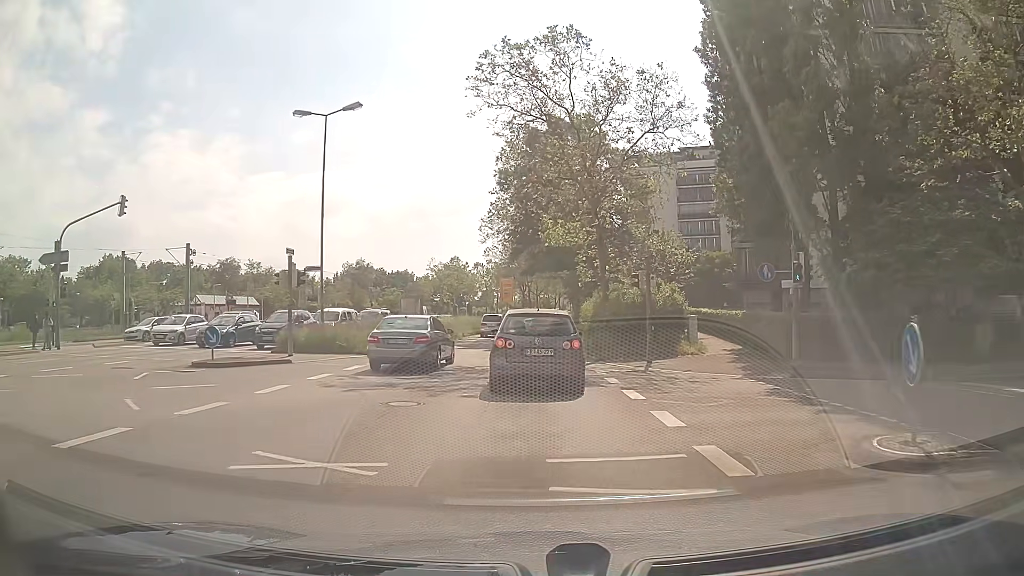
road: secondary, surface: asphalt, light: Day
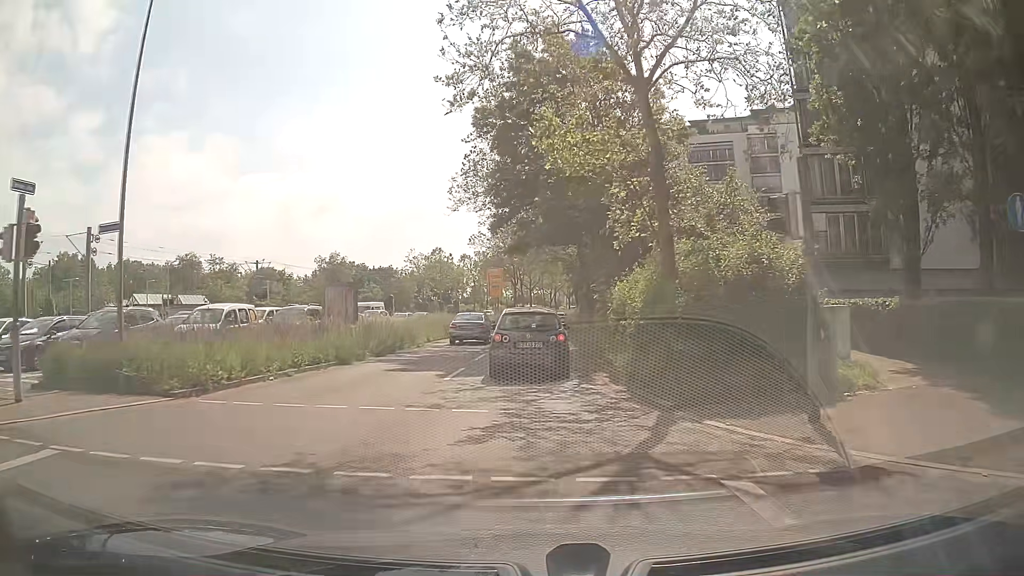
(0.0, +13.6) m; -1°
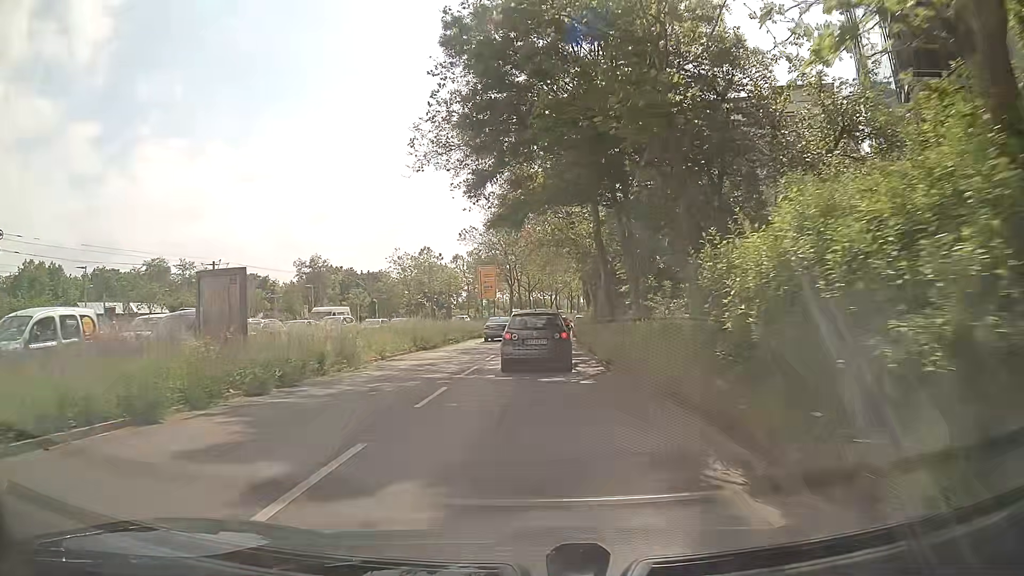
(+0.1, +10.4) m; 0°
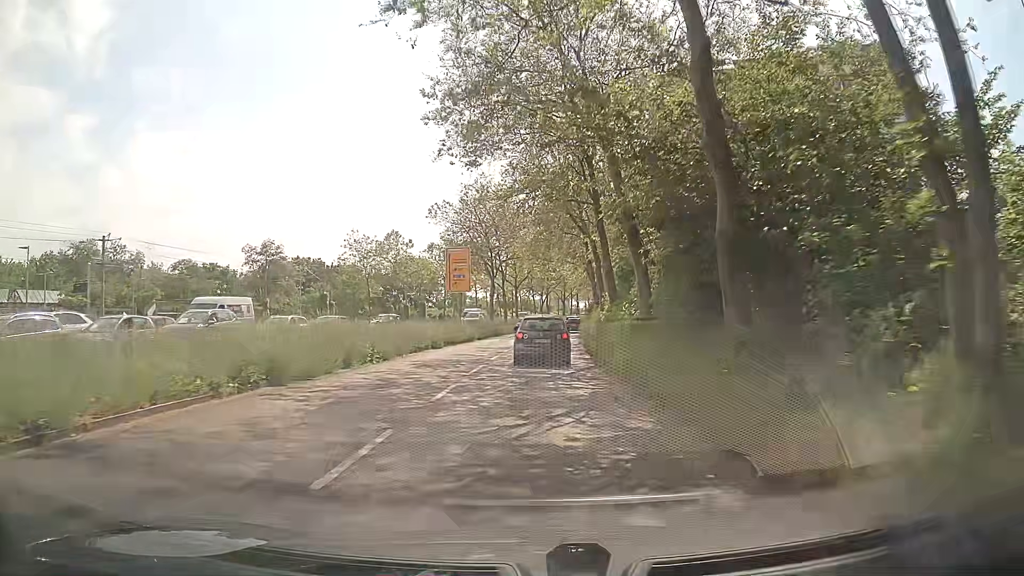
(+0.1, +17.1) m; +1°
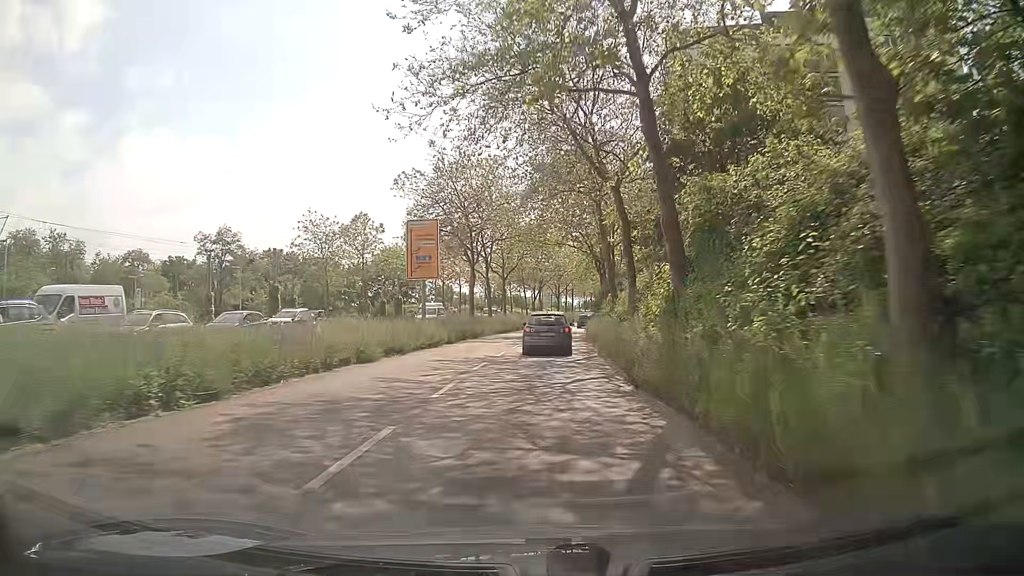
(+0.1, +12.2) m; +1°
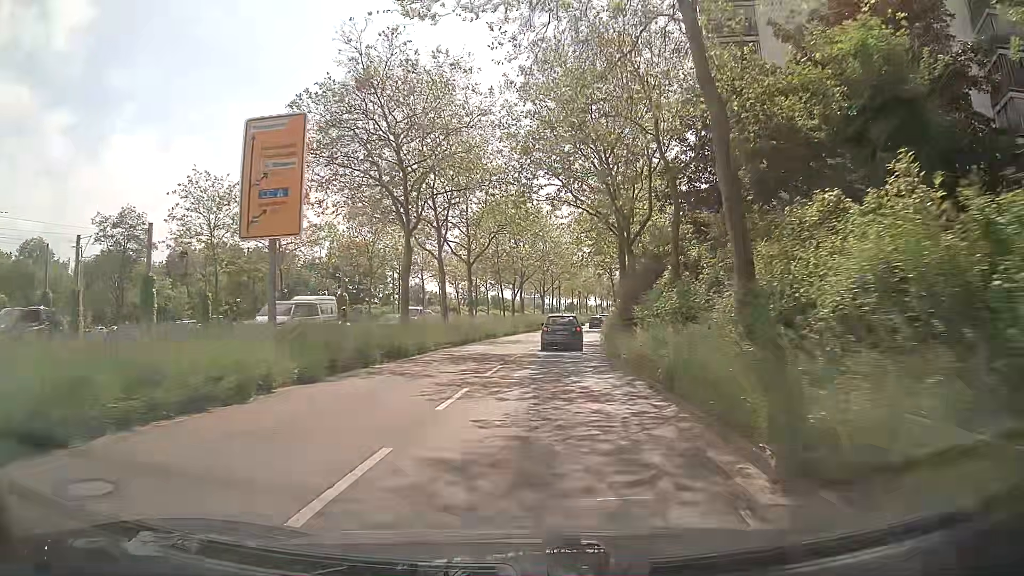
(0.0, +19.3) m; 0°
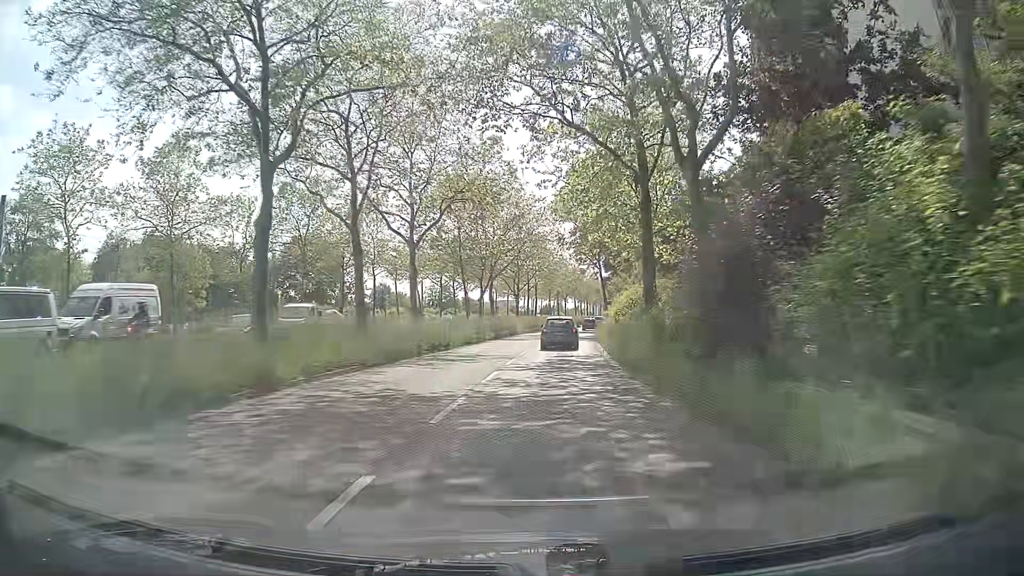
(+0.5, +13.2) m; +3°
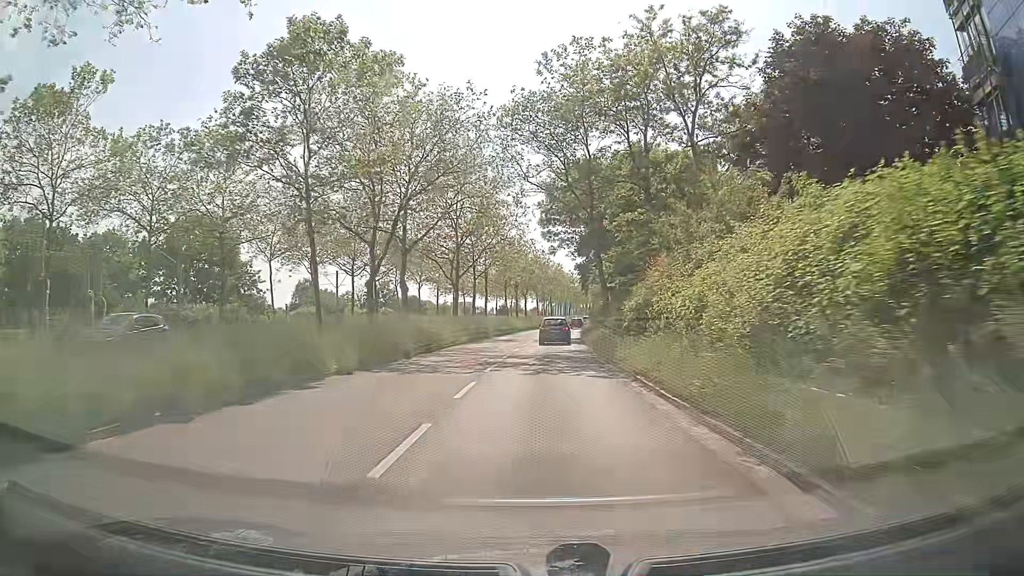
(+0.8, +27.1) m; +5°
(0, +10) (0, +20) (0, +30) (0, +40) (+1, +50) (+1, +60) (+2, +70) (+3, +80) (+4, +90) (+5, +100) m
